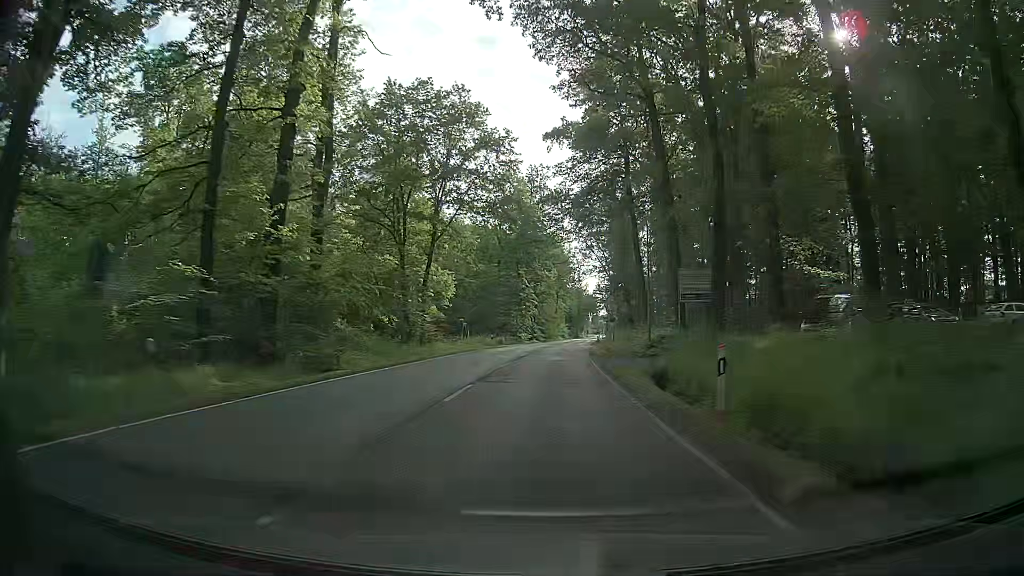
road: secondary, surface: asphalt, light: Day
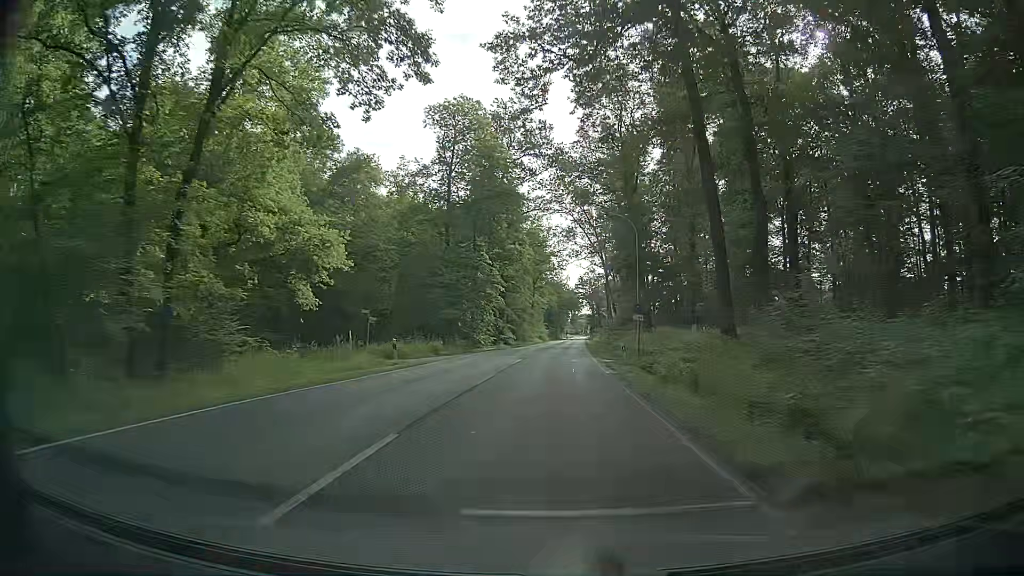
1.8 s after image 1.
(0.0, +32.2) m; +1°
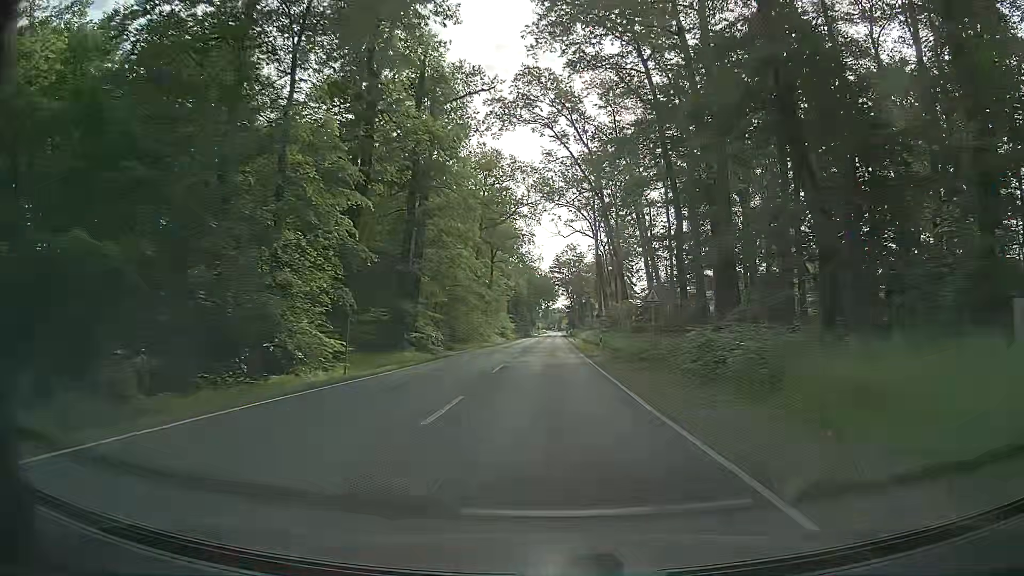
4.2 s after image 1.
(+1.6, +42.9) m; +3°
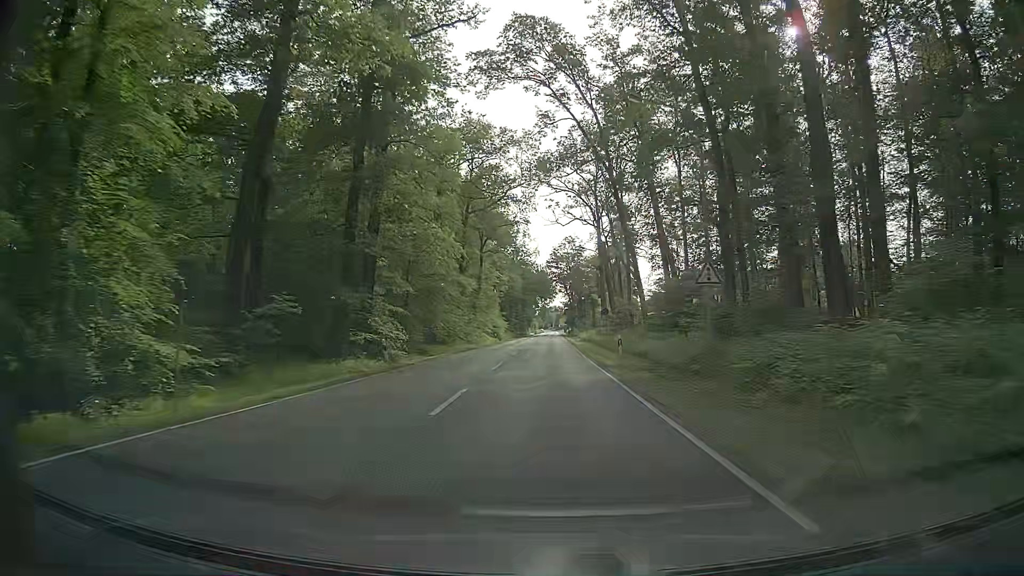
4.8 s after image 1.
(+0.1, +10.8) m; +1°
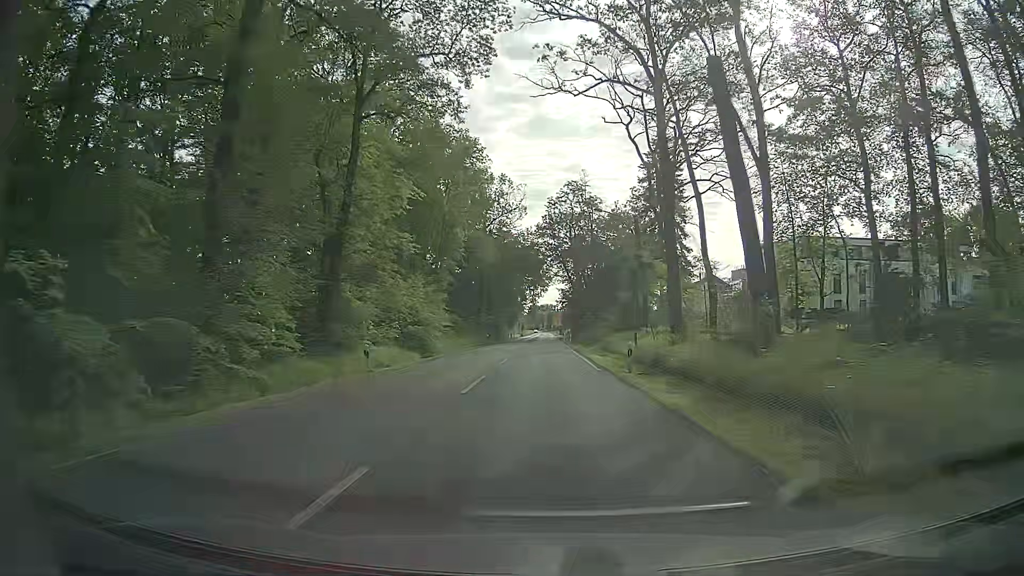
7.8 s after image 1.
(+0.4, +53.6) m; +1°
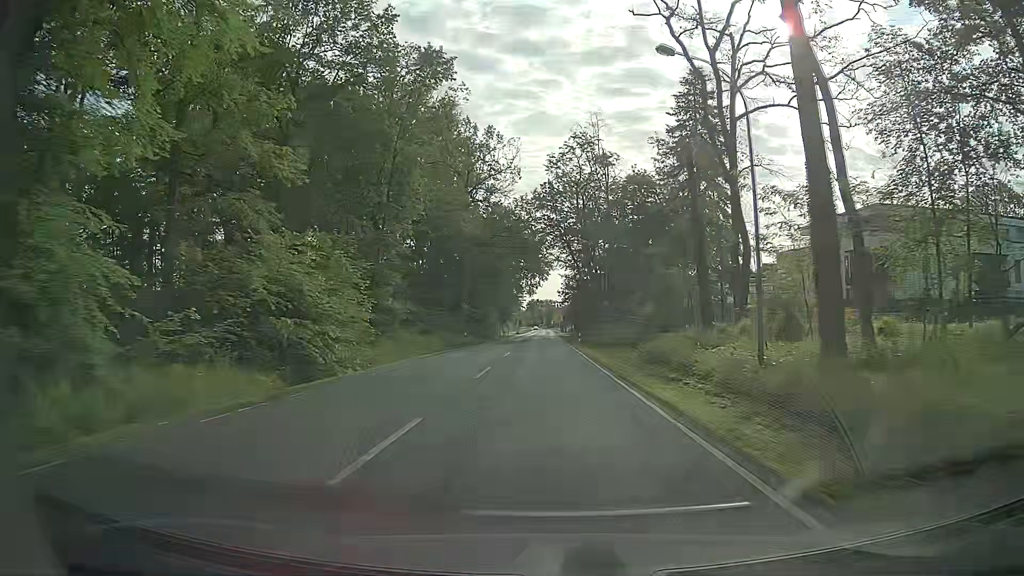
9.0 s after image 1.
(0.0, +20.6) m; 0°
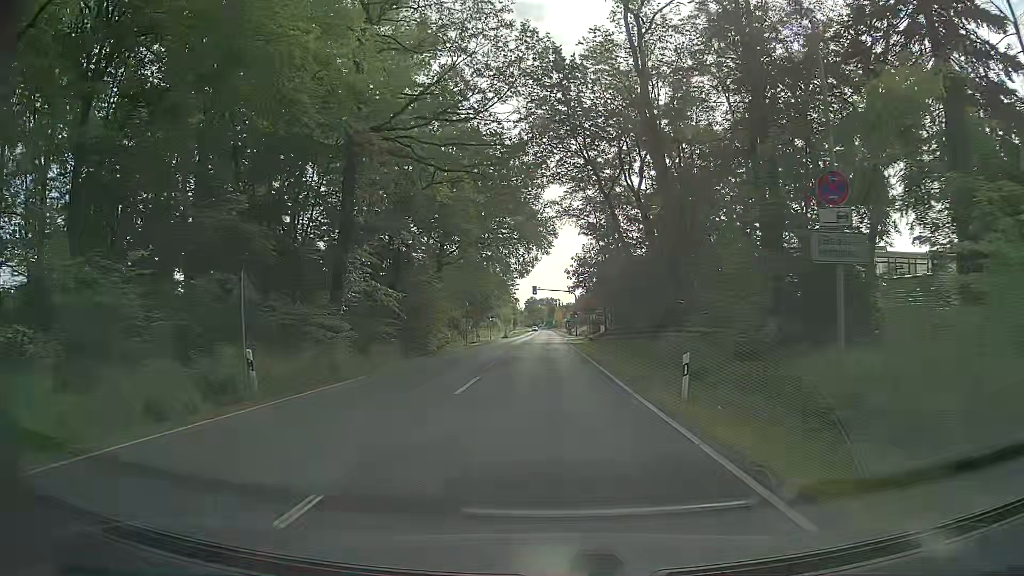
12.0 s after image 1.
(0.0, +40.2) m; 0°
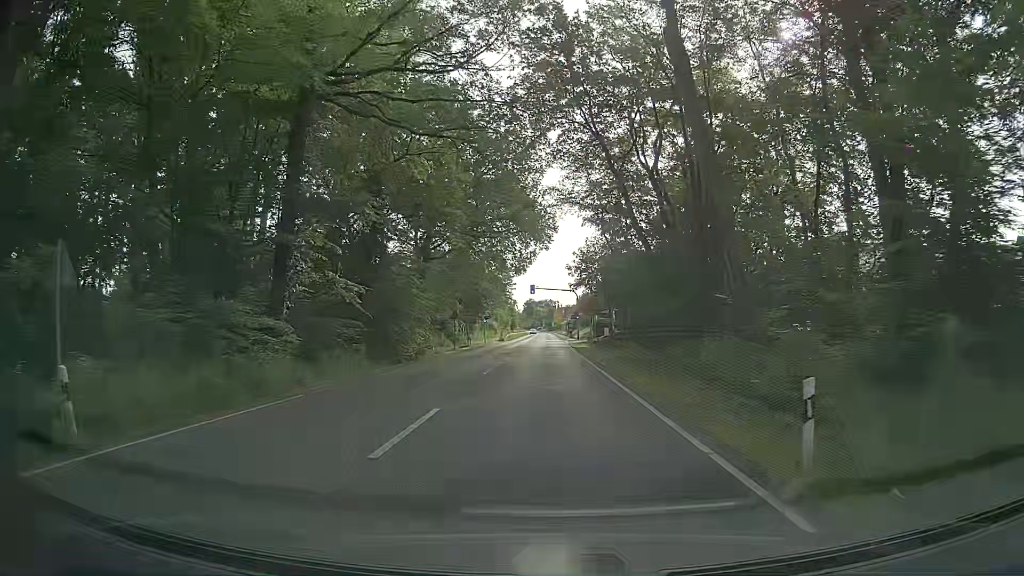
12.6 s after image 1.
(0.0, +6.5) m; 0°
(0, +10) (0, +20) (0, +30) (0, +40) (0, +50) (0, +60) (0, +70) (0, +80) (0, +90) (0, +100) m
